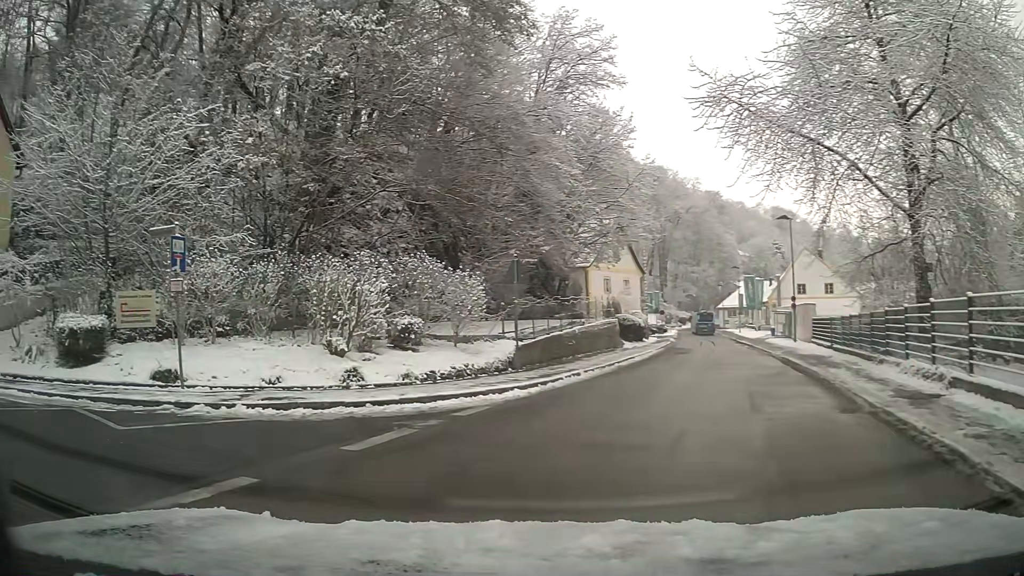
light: Day
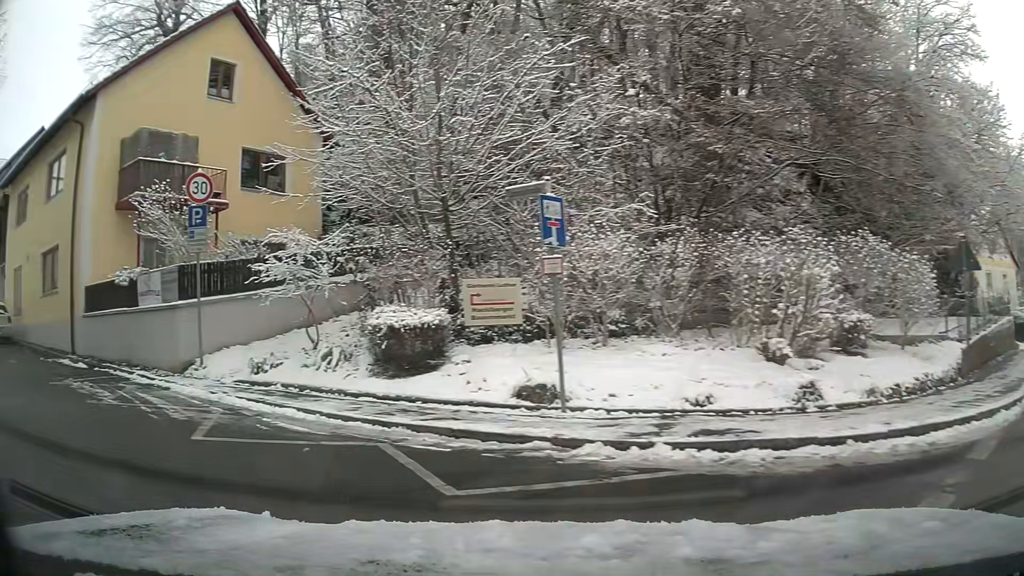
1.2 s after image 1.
(-1.1, +3.6) m; -33°
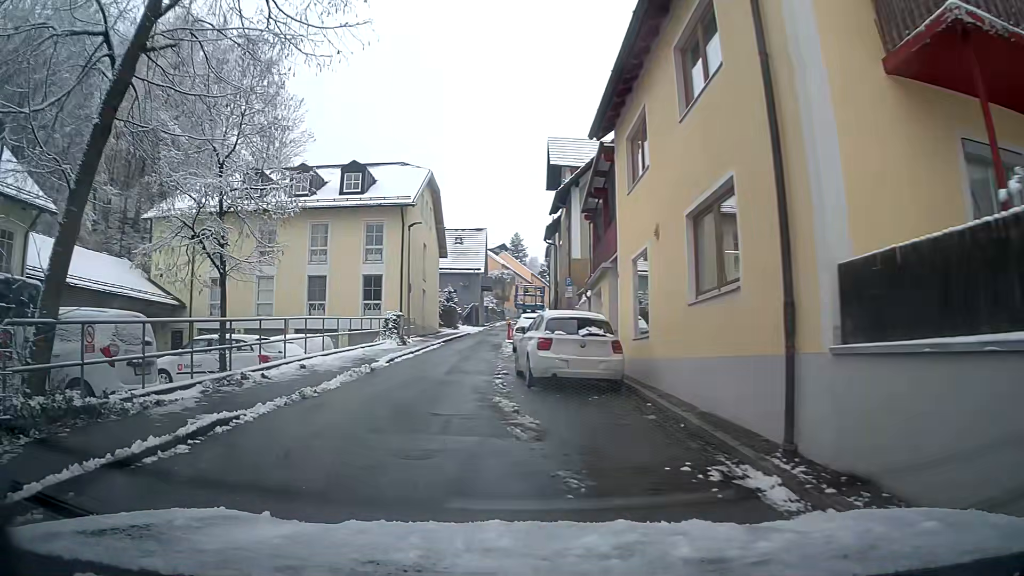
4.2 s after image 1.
(-6.3, +10.1) m; -54°
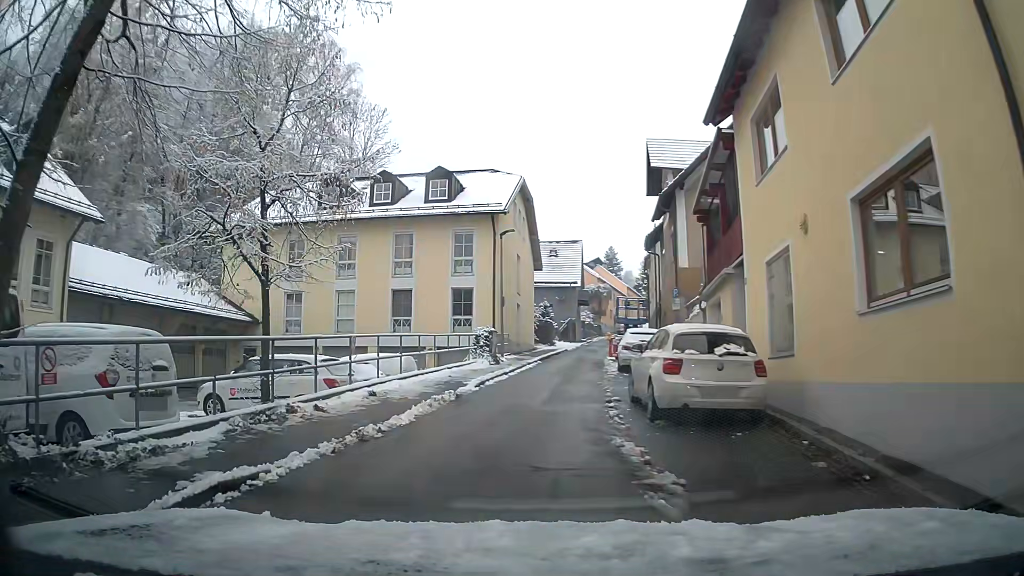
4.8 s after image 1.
(-0.2, +2.5) m; -7°
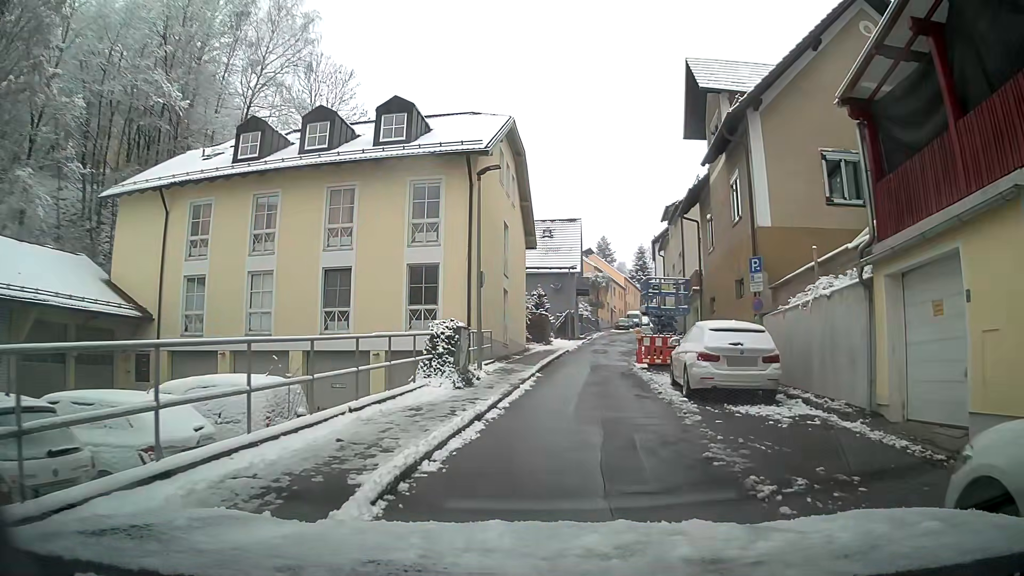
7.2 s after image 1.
(-0.1, +10.4) m; +2°
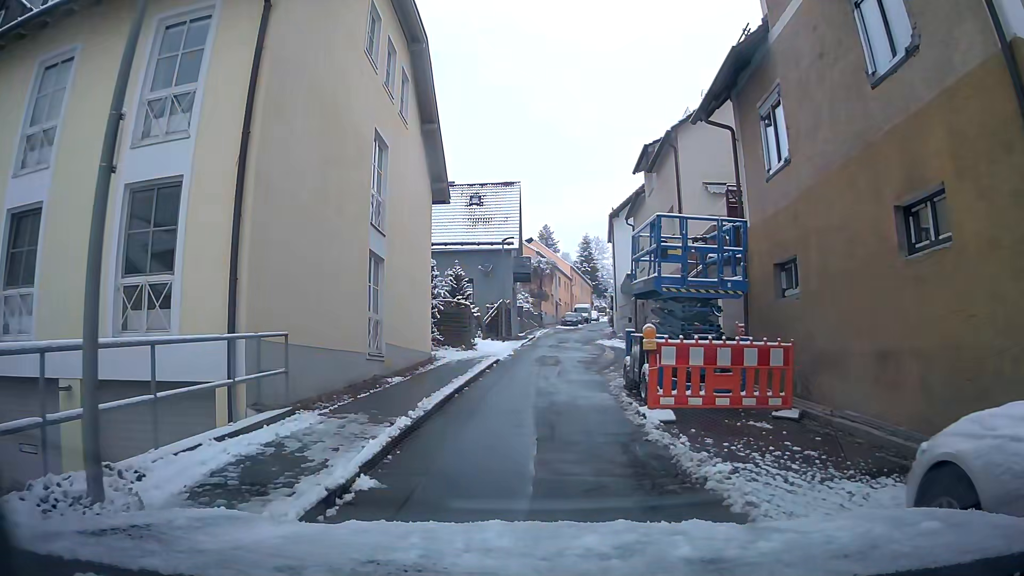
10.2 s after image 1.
(+0.8, +12.9) m; +4°
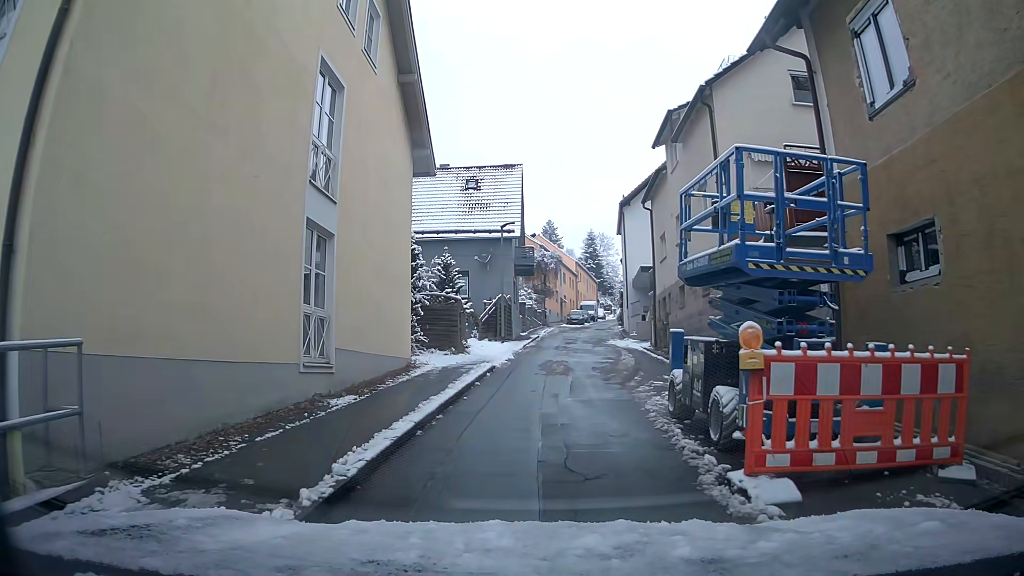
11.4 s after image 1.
(0.0, +4.3) m; +1°
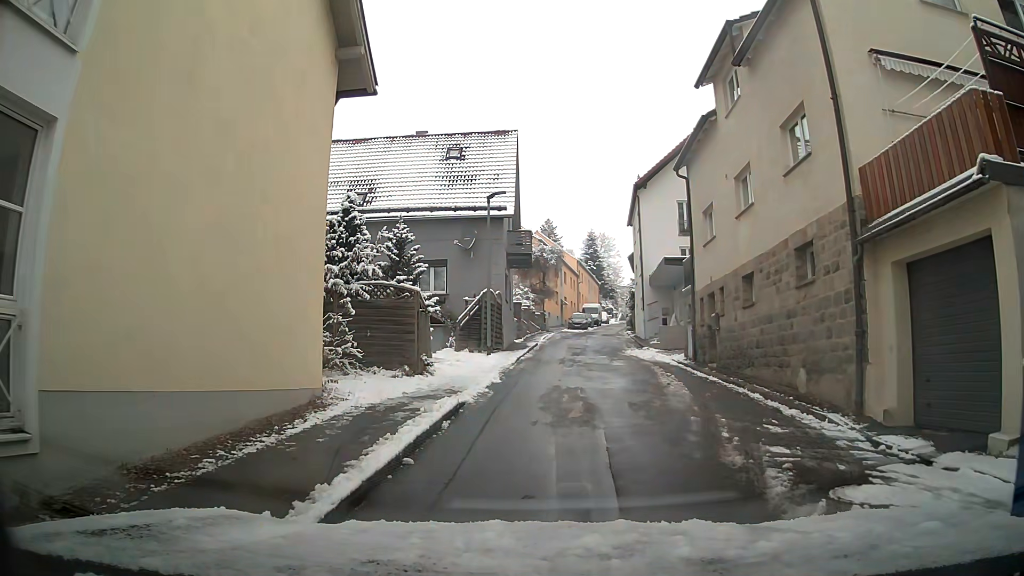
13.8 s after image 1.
(-0.1, +7.6) m; 0°
(+1, +10) (+2, +20) (+2, +30) (+3, +40) (+4, +50) (+6, +60) (+7, +70) (+9, +79) (+11, +89) (+13, +99) m
